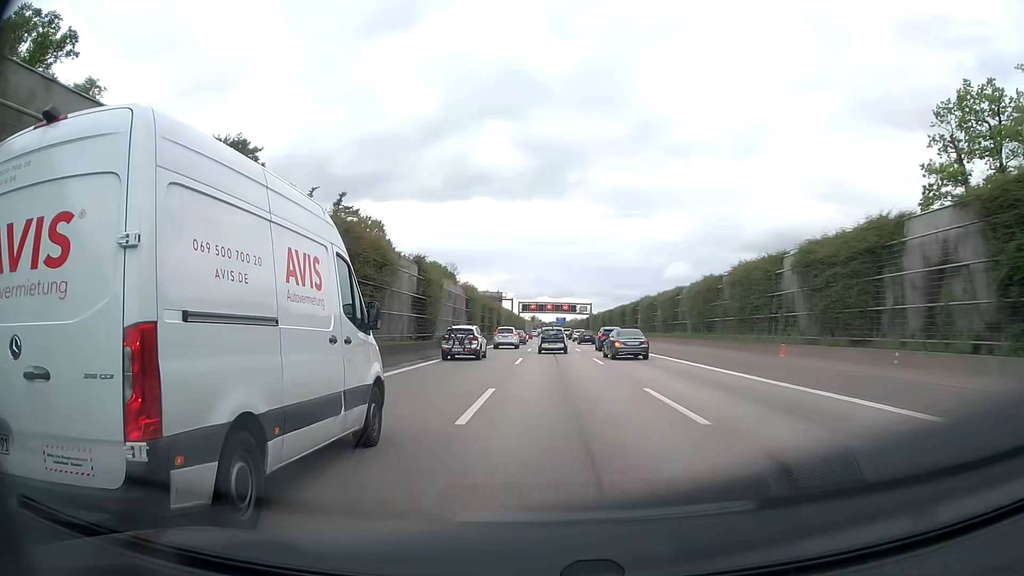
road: motorway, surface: asphalt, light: Day
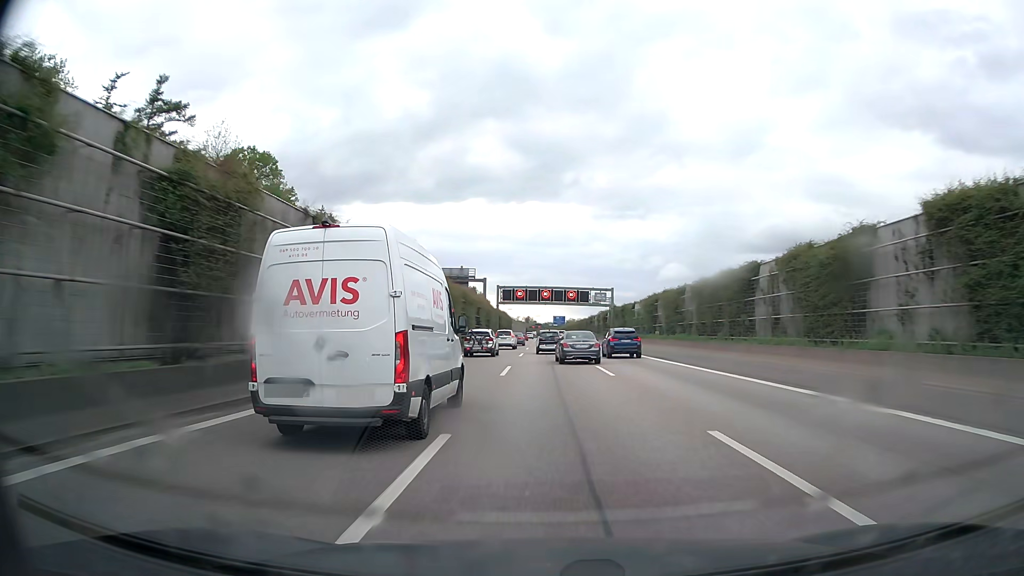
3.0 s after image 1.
(+0.3, +60.6) m; 0°
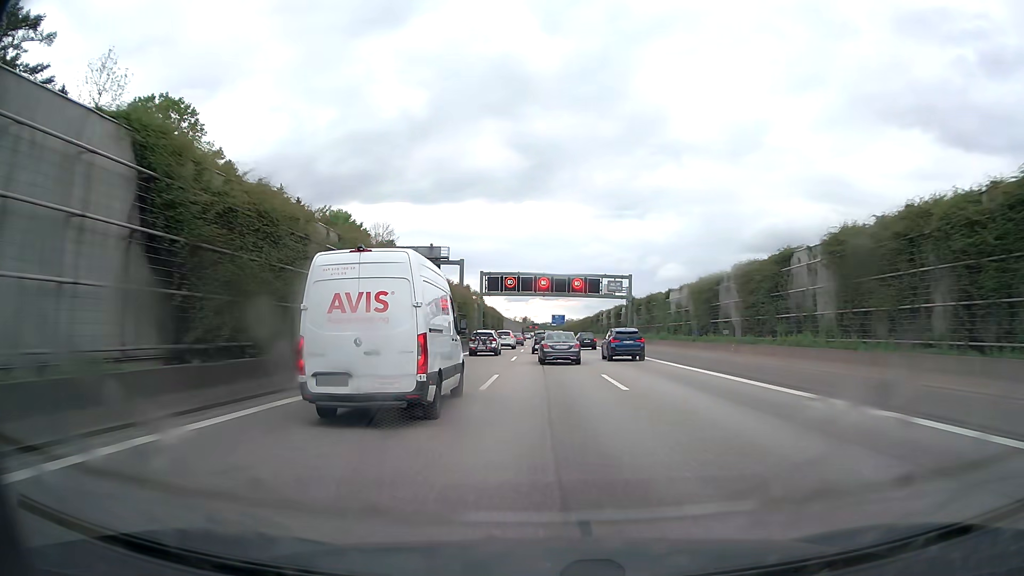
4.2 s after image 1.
(+0.1, +23.8) m; 0°
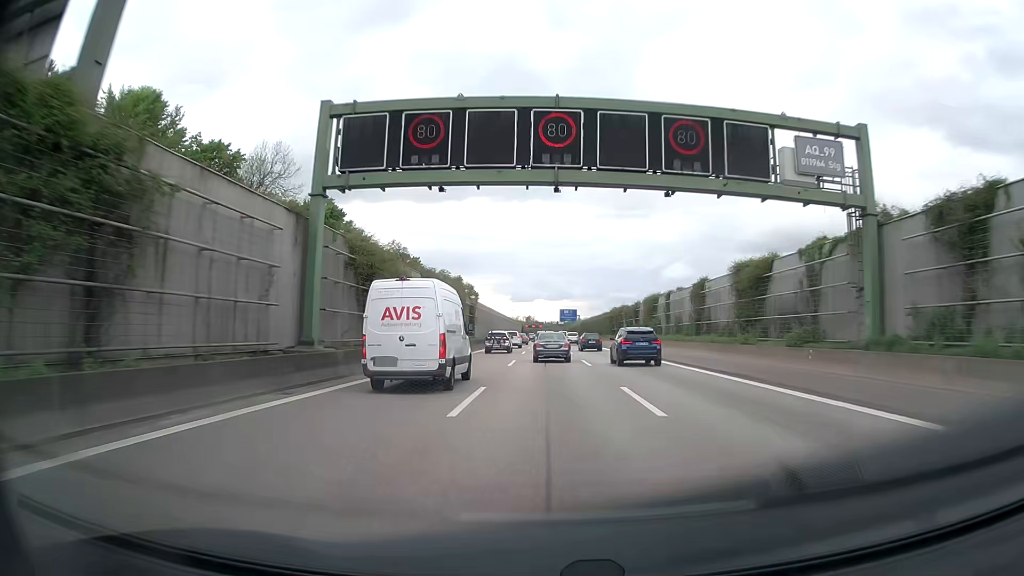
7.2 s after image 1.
(-0.2, +59.3) m; 0°
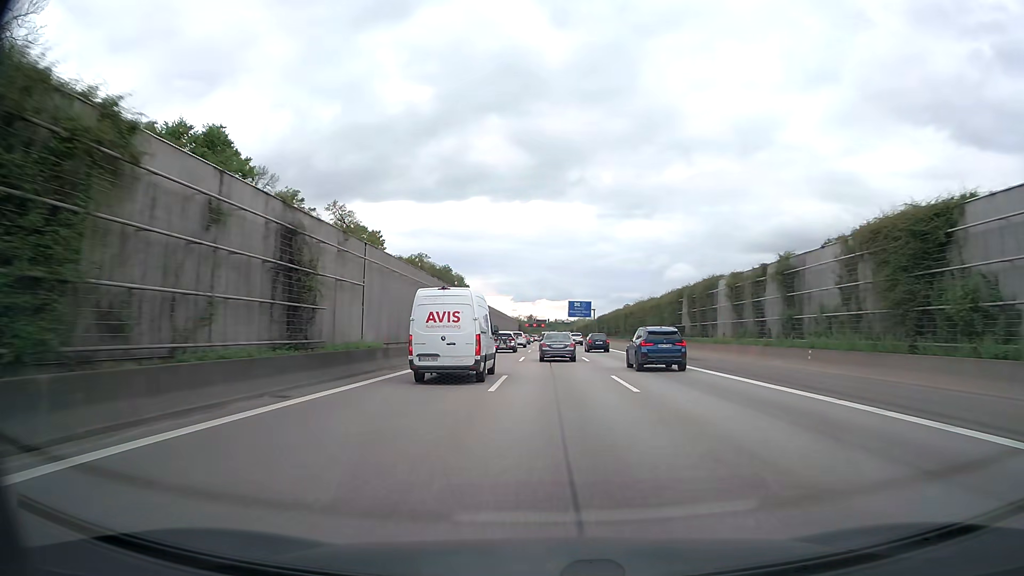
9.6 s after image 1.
(-0.1, +49.2) m; 0°
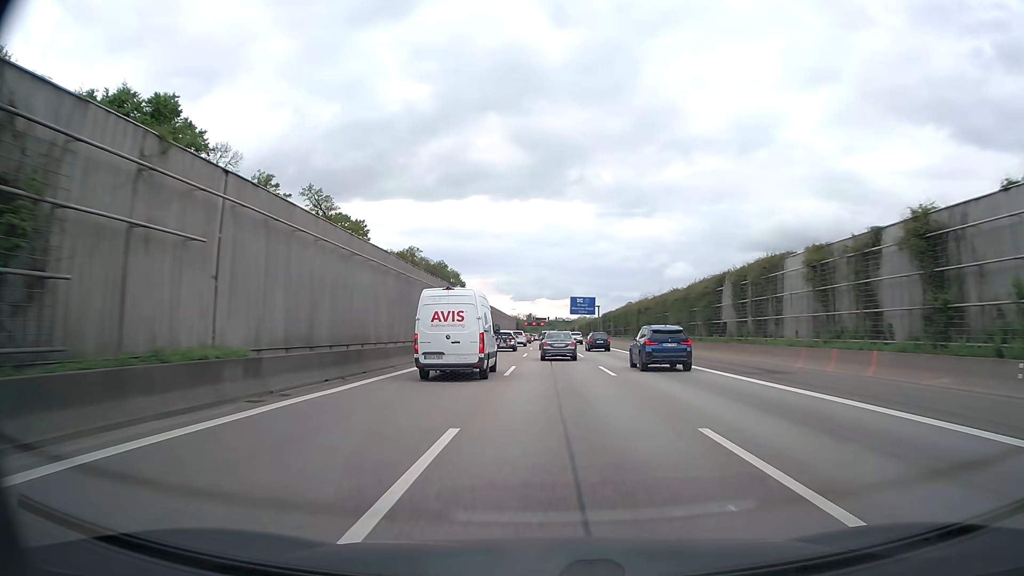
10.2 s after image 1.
(0.0, +12.6) m; 0°
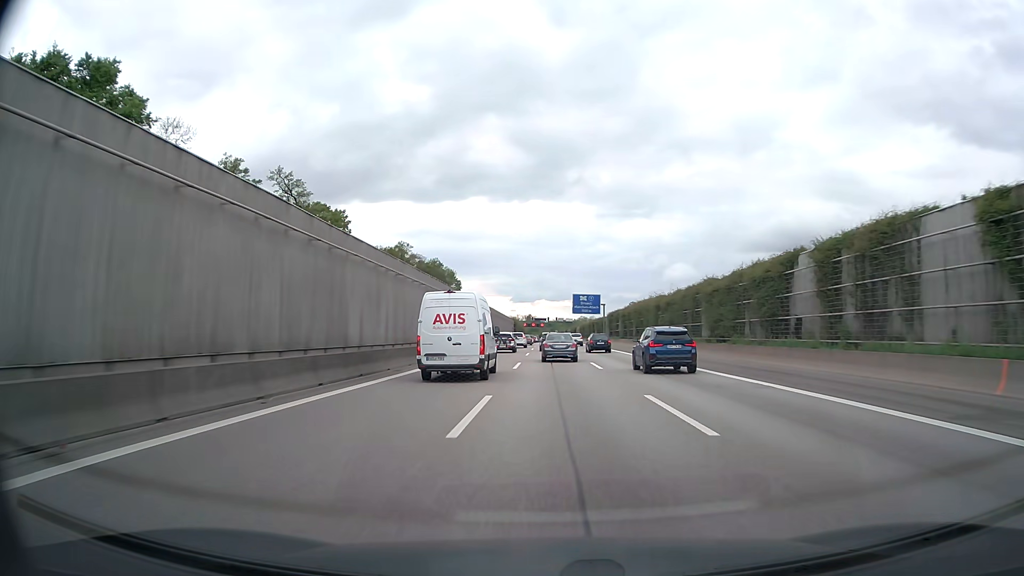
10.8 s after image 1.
(0.0, +12.7) m; 0°
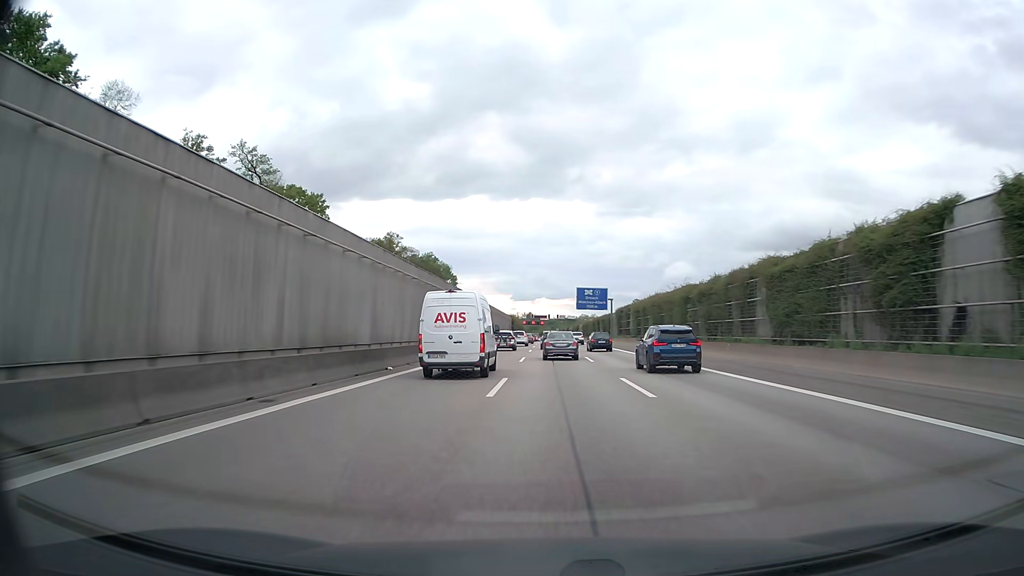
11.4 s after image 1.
(0.0, +12.7) m; 0°
(0, +10) (0, +20) (0, +30) (0, +40) (0, +50) (0, +60) (0, +70) (0, +80) (+1, +90) (+1, +100) m
